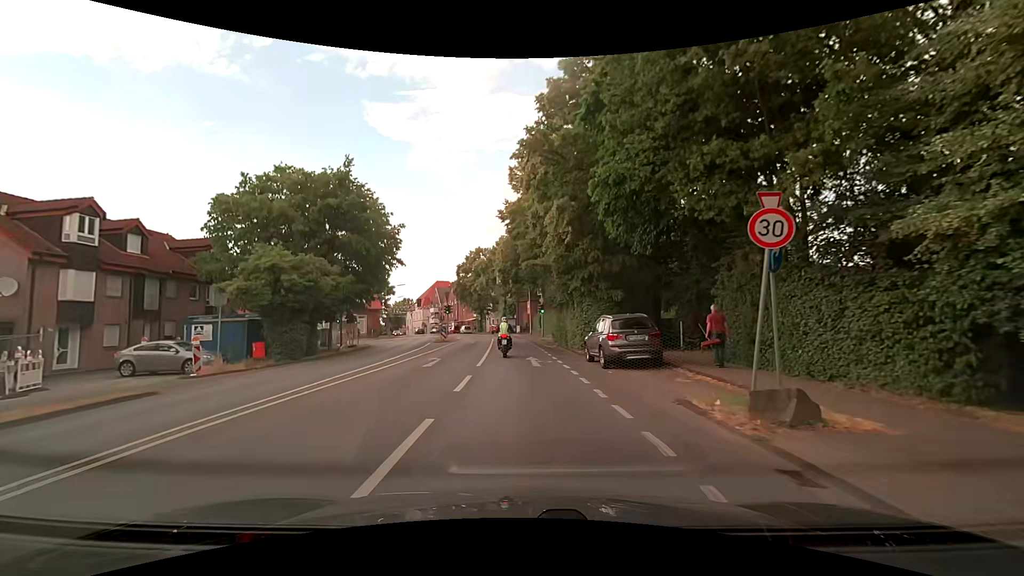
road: secondary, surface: asphalt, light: Day
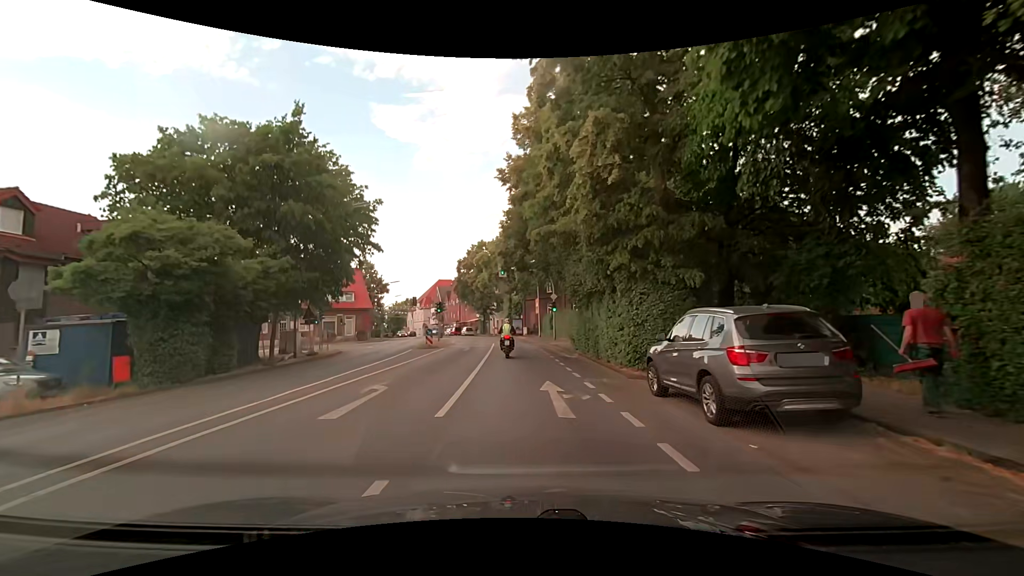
(-0.2, +8.6) m; -2°
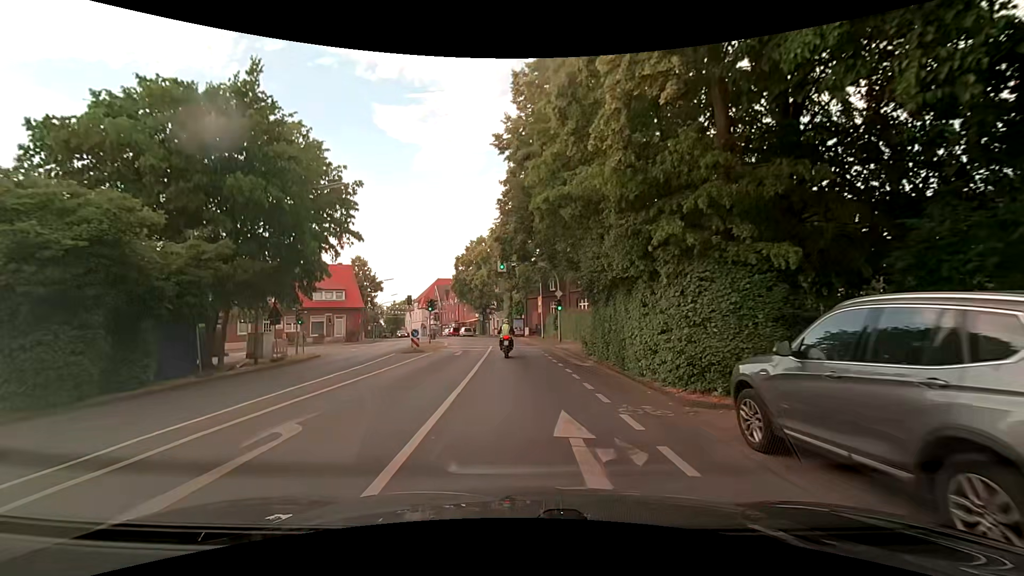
(0.0, +4.3) m; 0°
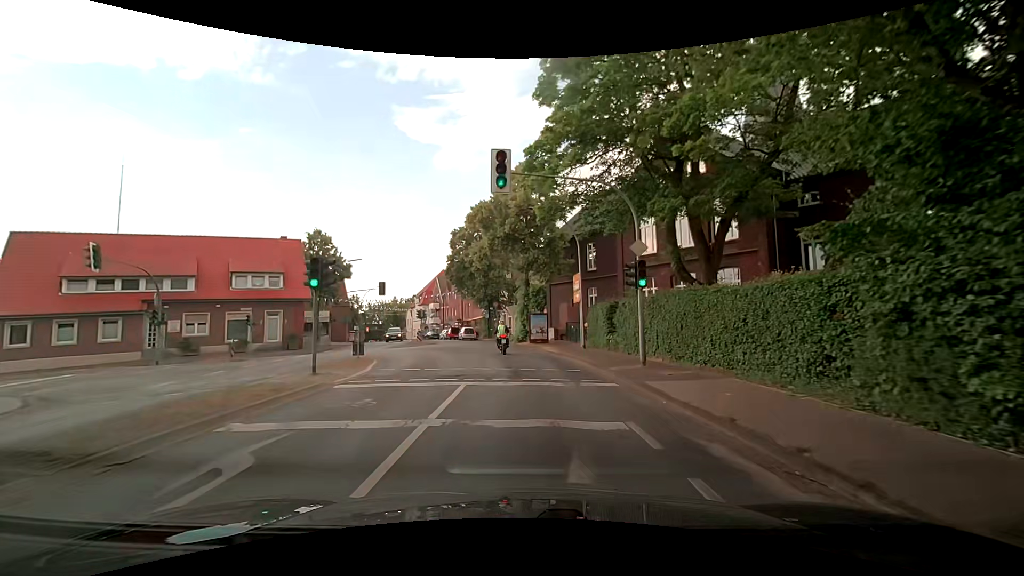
(-0.1, +21.8) m; -1°
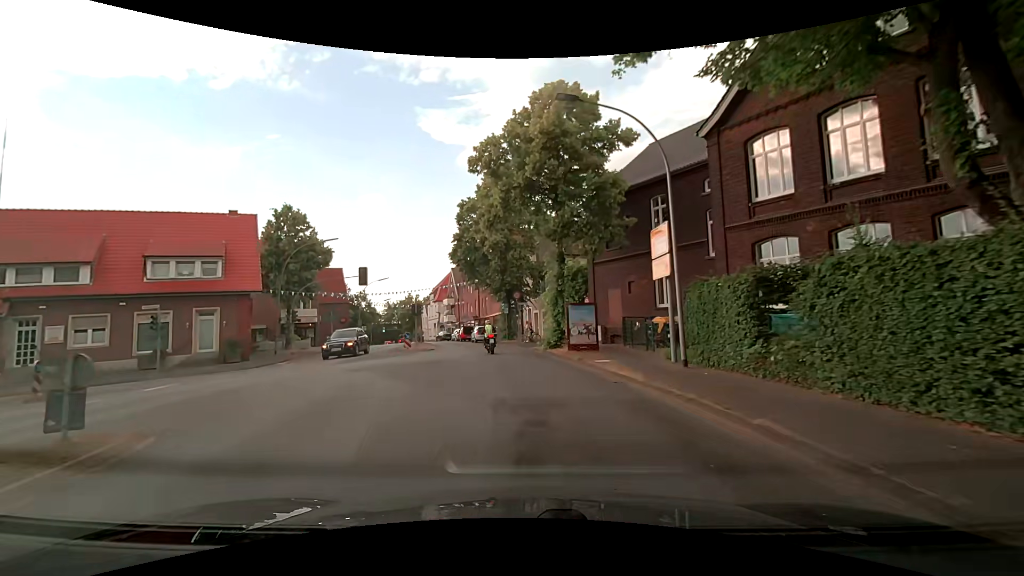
(-0.5, +13.3) m; -4°
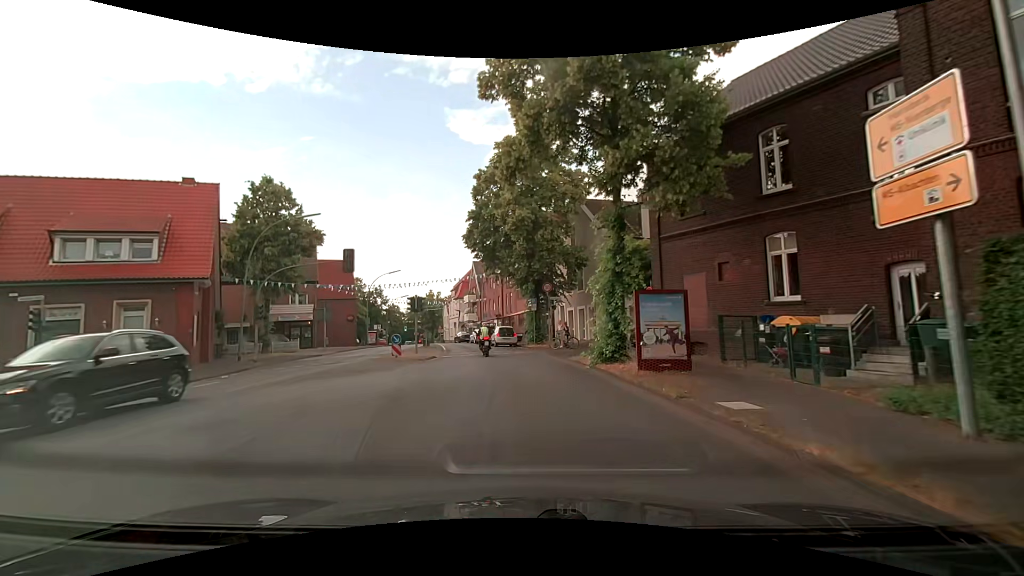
(-0.2, +8.9) m; -4°
(0, +10) (-1, +20) (-2, +30) (-4, +40) (-6, +49) (-8, +59) (-11, +69) (-13, +79) (-16, +88) (-18, +98) m
